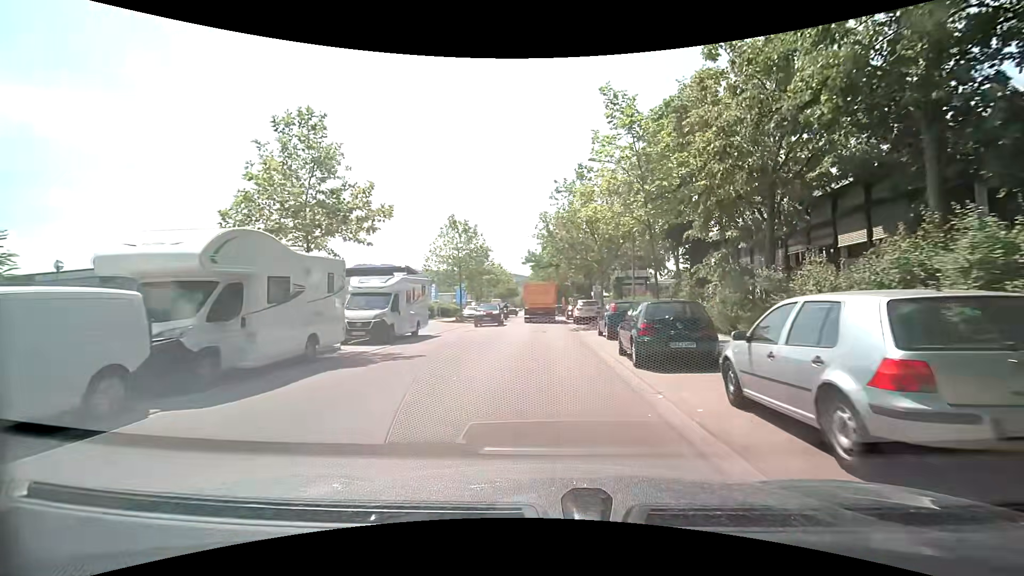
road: unclassified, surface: asphalt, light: Day
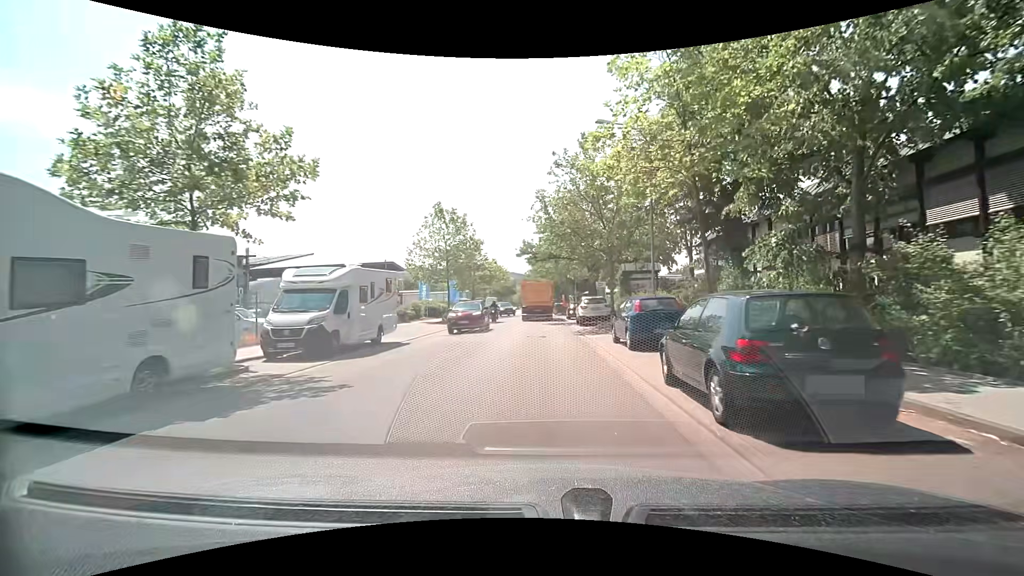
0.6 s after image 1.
(+0.1, +5.1) m; +2°
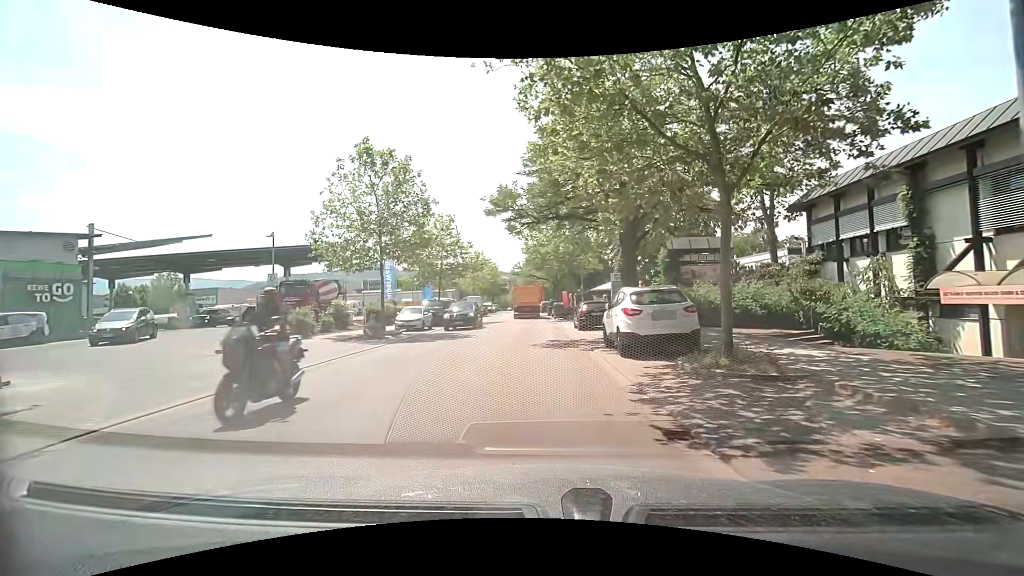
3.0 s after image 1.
(-0.3, +15.9) m; -1°
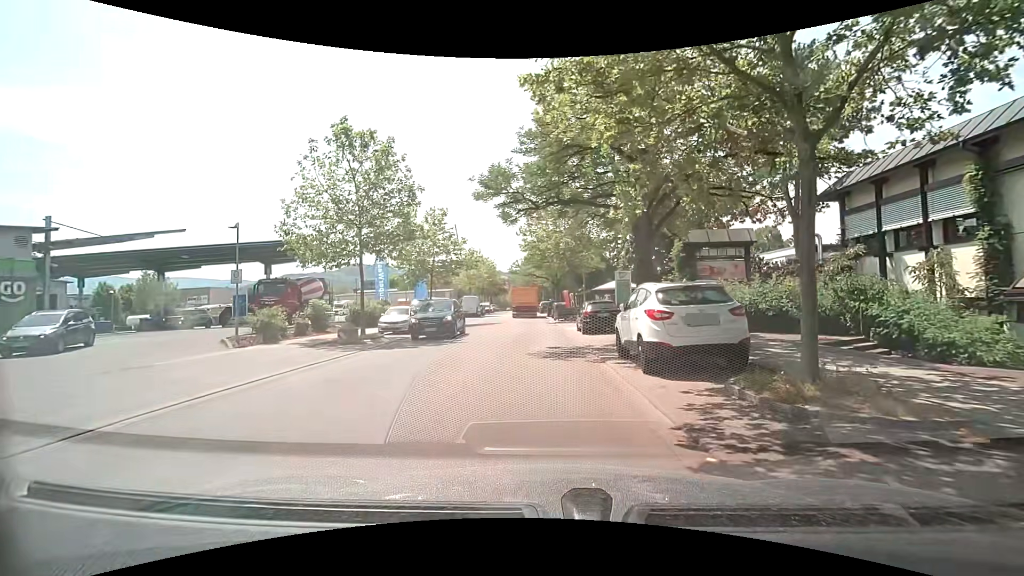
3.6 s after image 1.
(0.0, +2.7) m; +1°
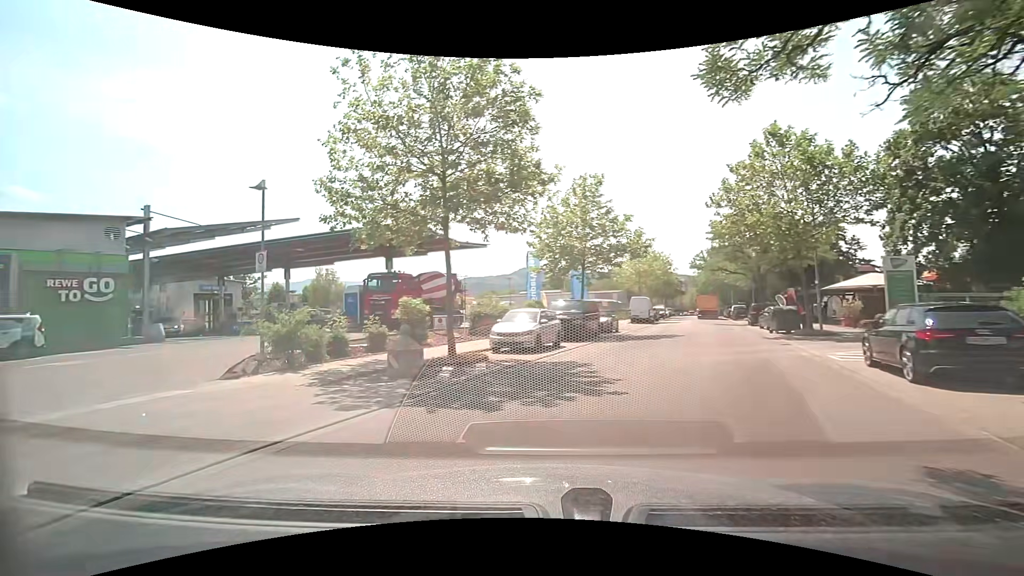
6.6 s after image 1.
(-0.8, +10.5) m; -18°
